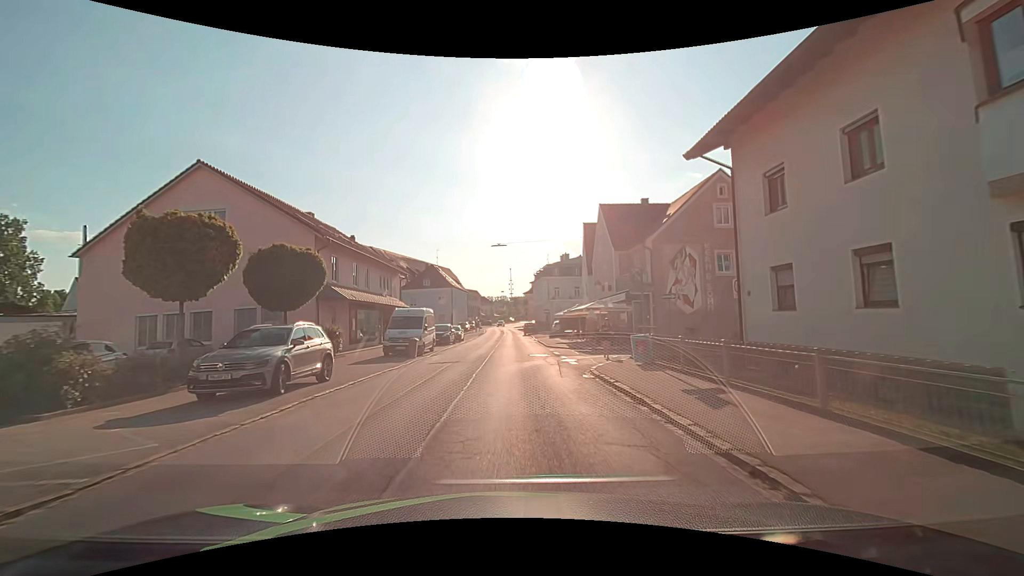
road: secondary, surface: asphalt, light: Day
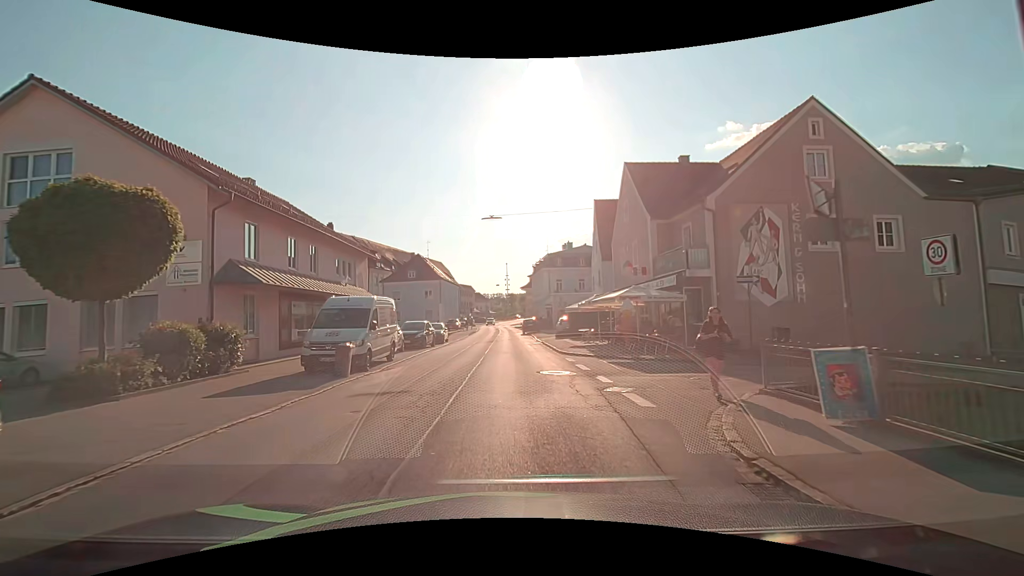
(0.0, +9.3) m; 0°
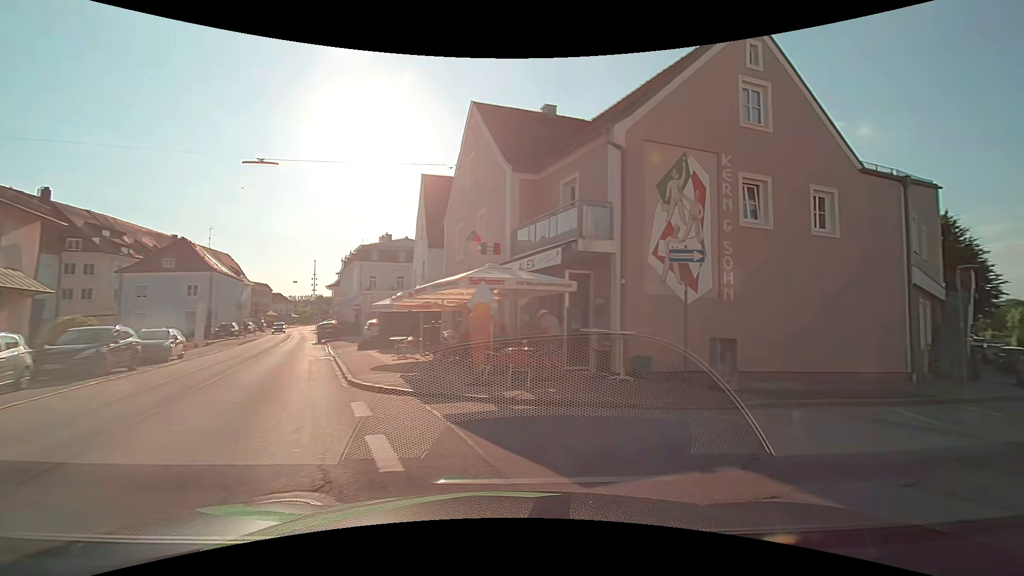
(+0.8, +9.2) m; +19°
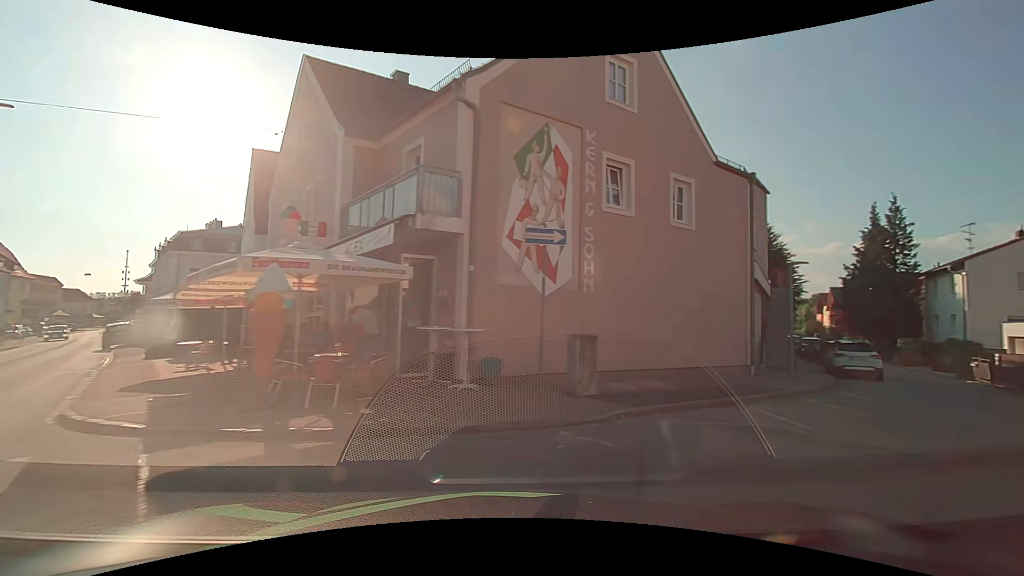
(+0.3, +2.4) m; +15°
